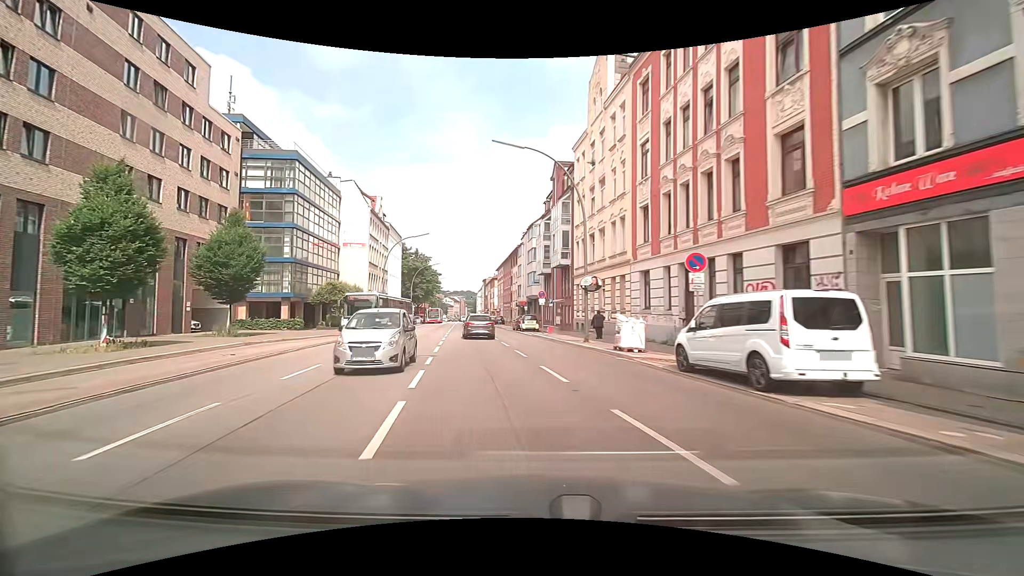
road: secondary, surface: asphalt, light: Day
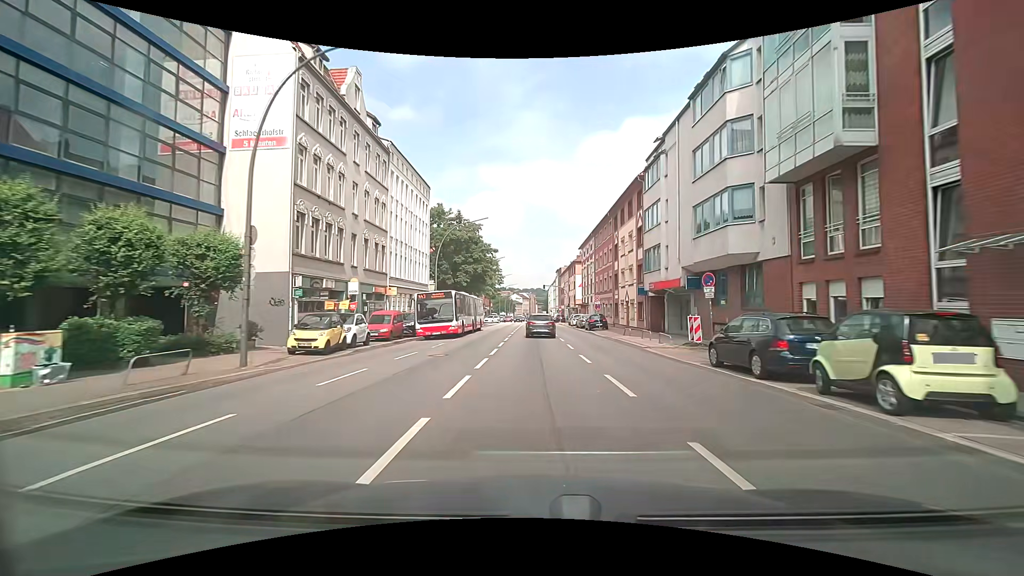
(-5.3, +37.1) m; -9°
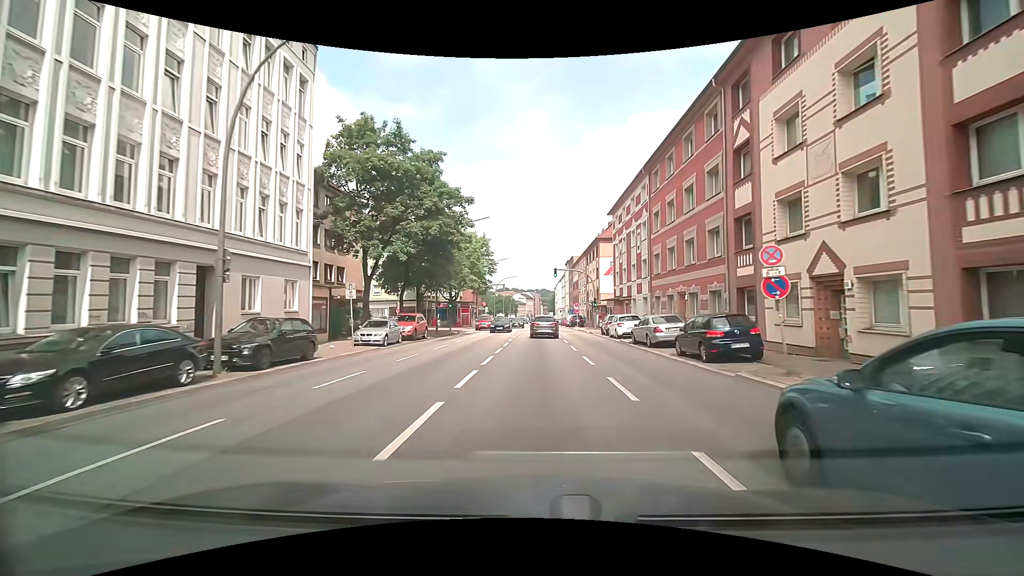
(-0.2, +30.3) m; -1°
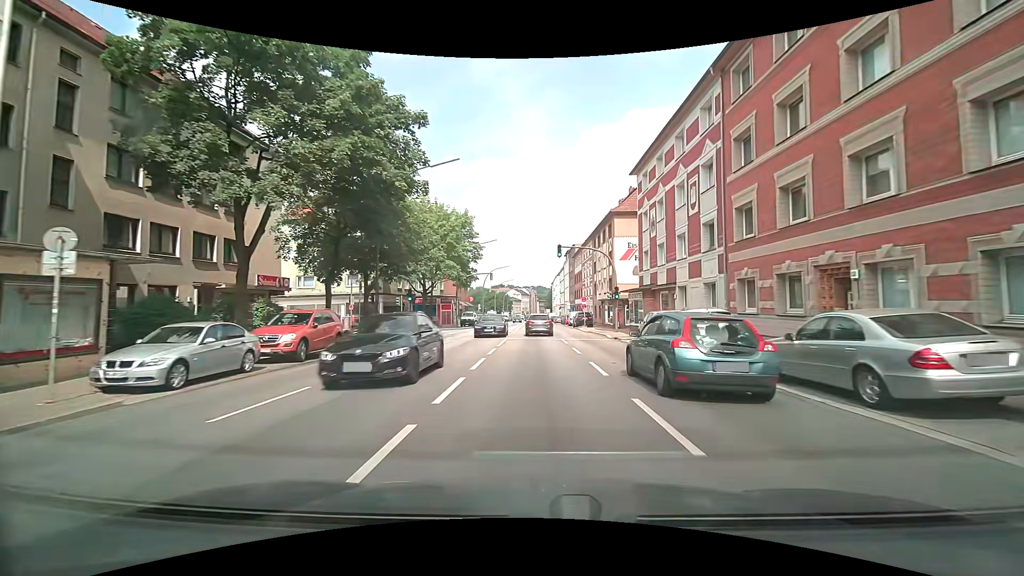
(0.0, +15.2) m; 0°
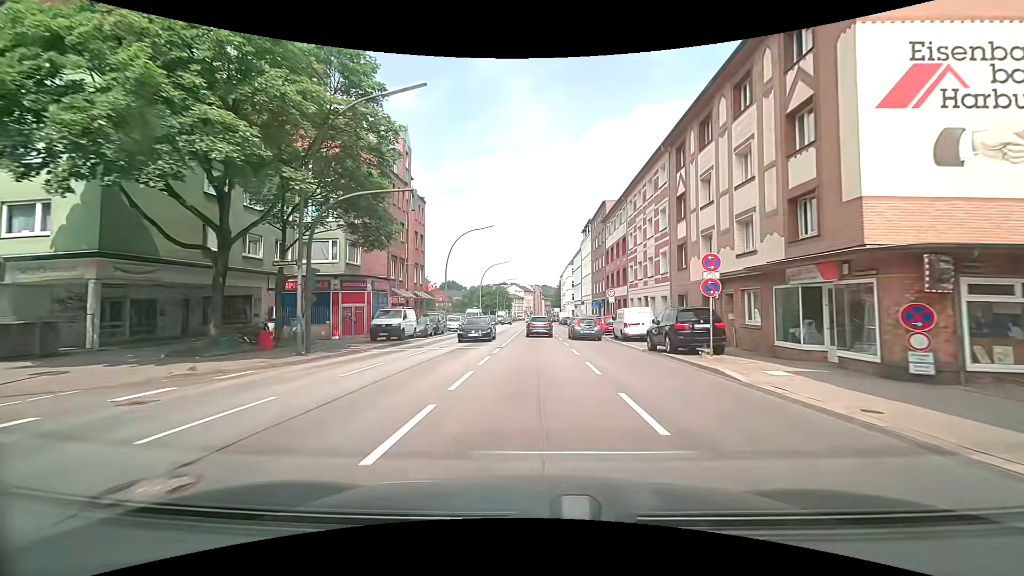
(+0.2, +38.2) m; 0°
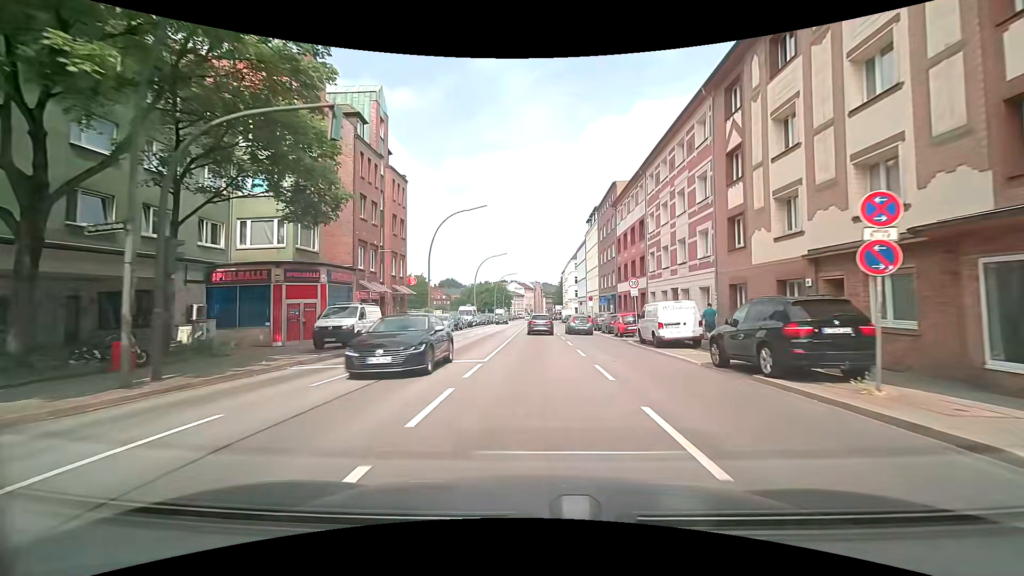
(0.0, +7.7) m; 0°
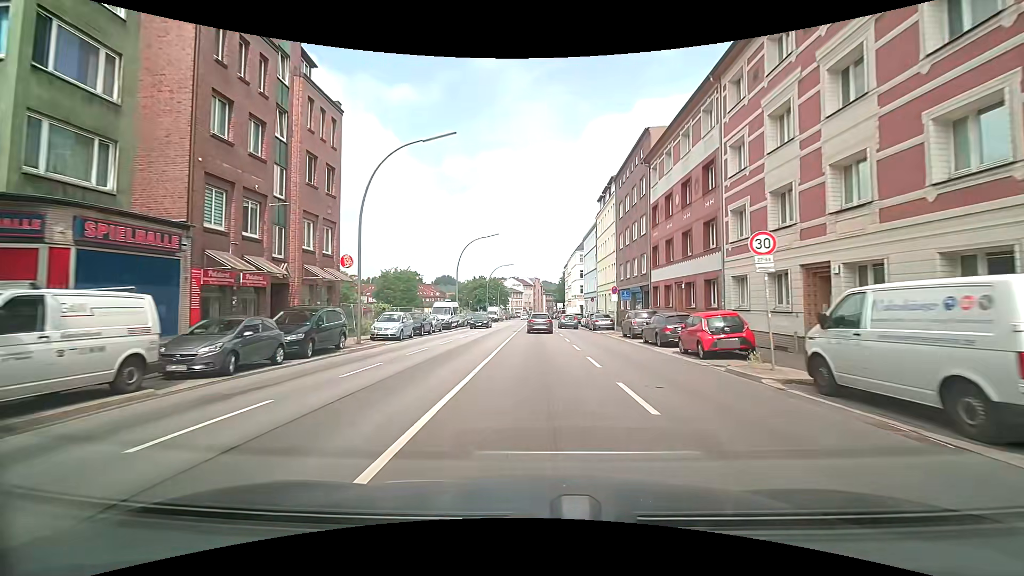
(0.0, +15.4) m; 0°
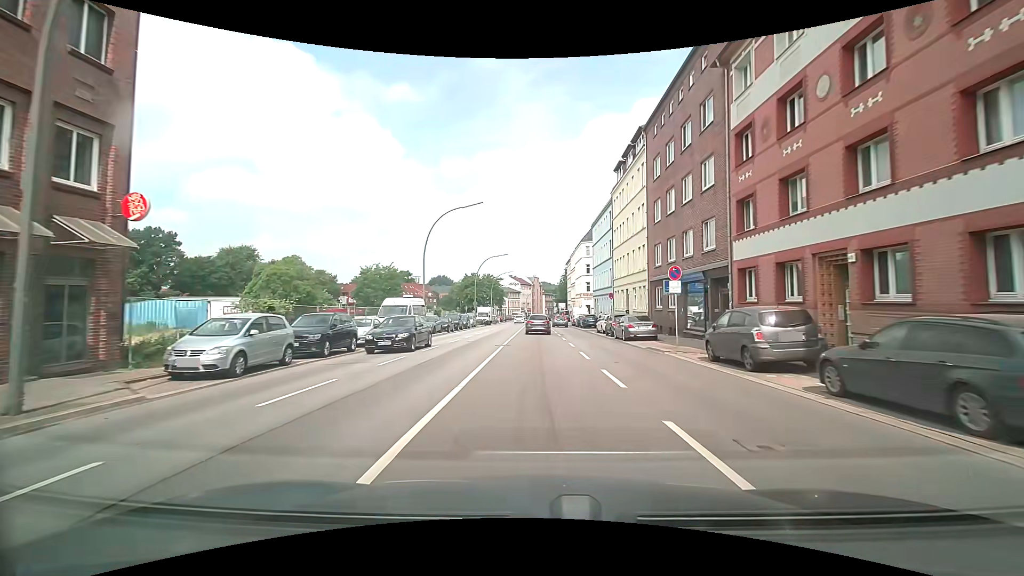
(0.0, +15.5) m; 0°
(0, +10) (0, +20) (0, +30) (0, +40) (0, +50) (0, +60) (0, +70) (0, +80) (0, +90) (0, +100) m
